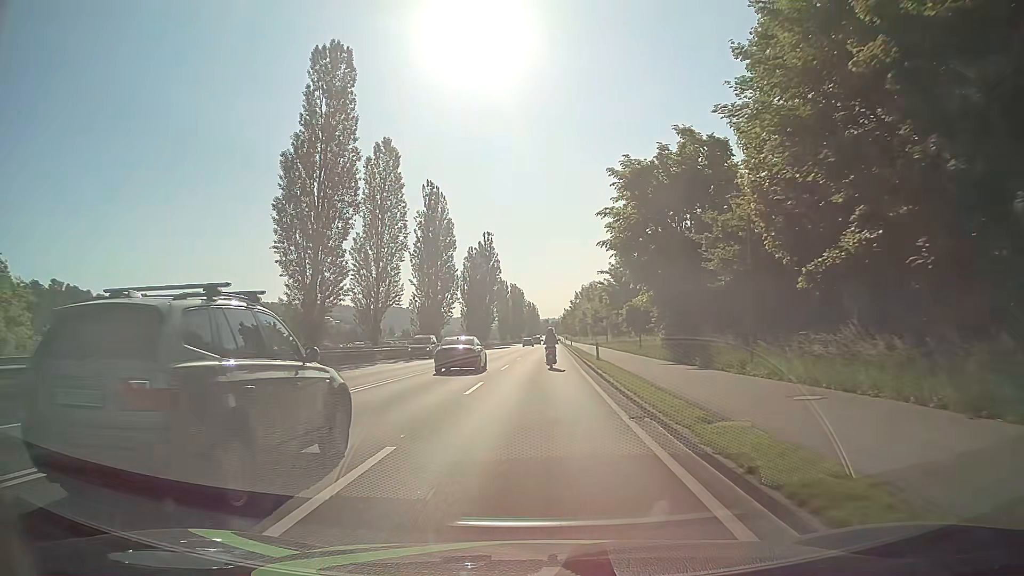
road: primary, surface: asphalt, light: Day
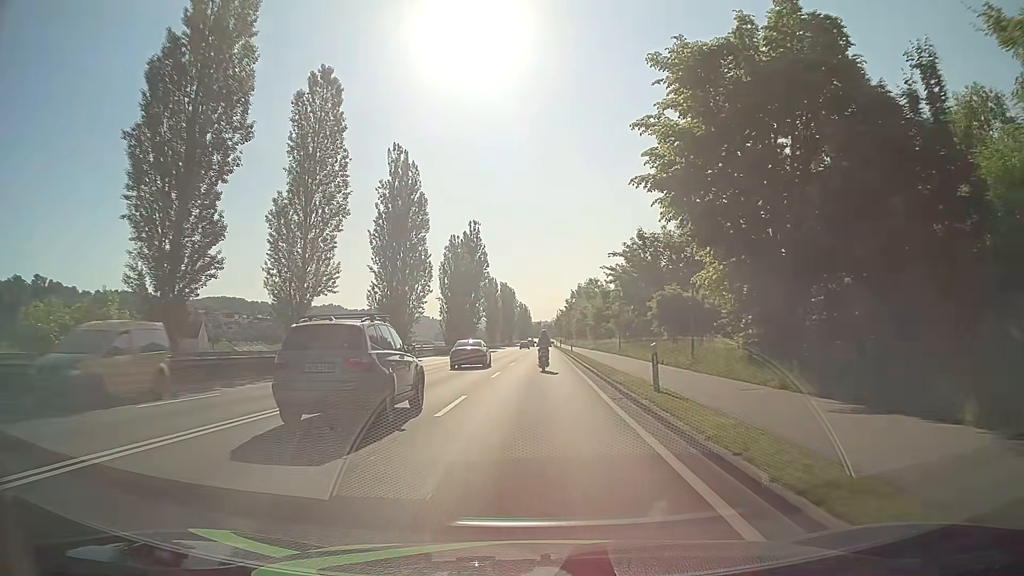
(+0.1, +16.3) m; +1°
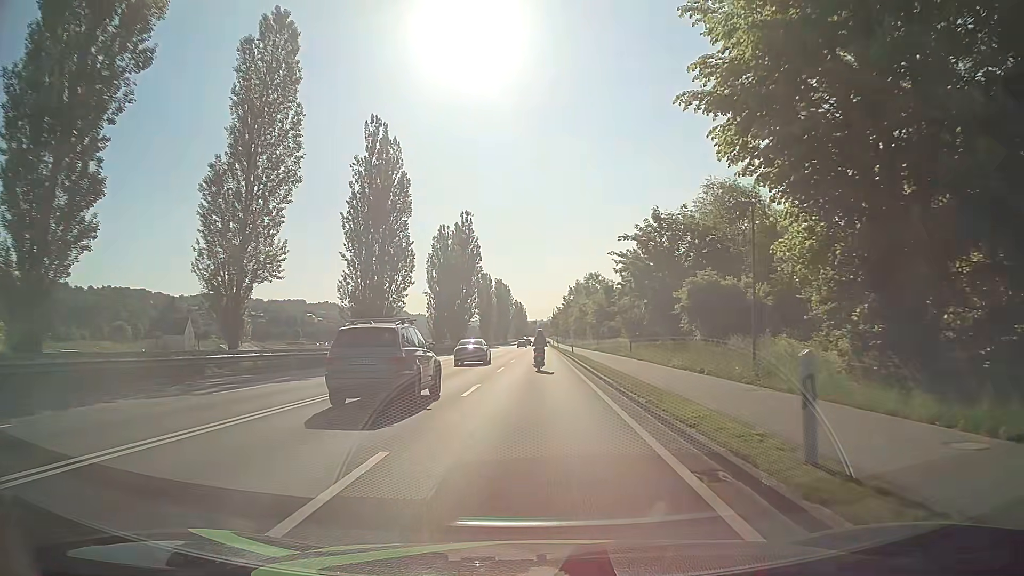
(0.0, +8.1) m; 0°
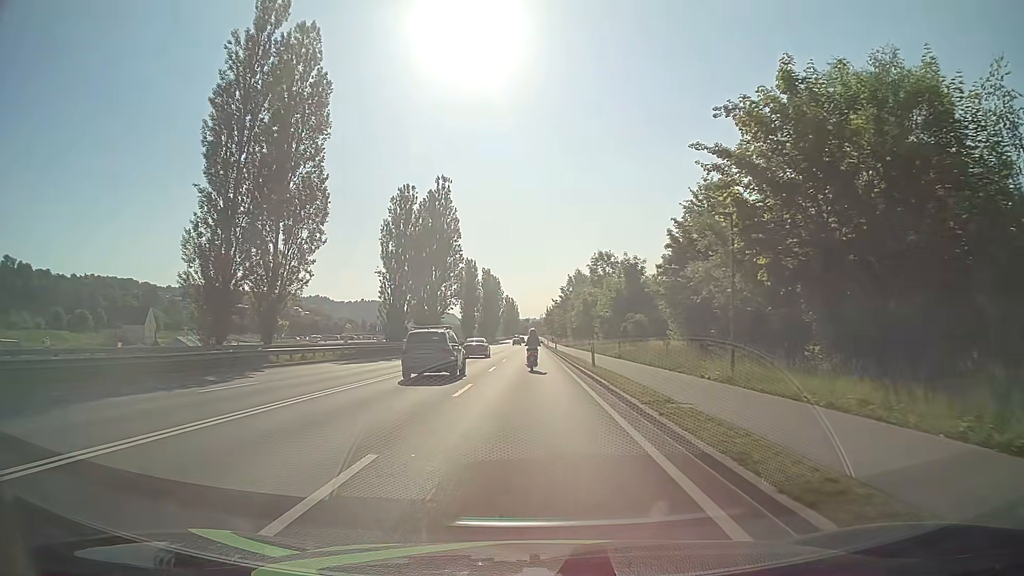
(+0.3, +24.2) m; +1°
